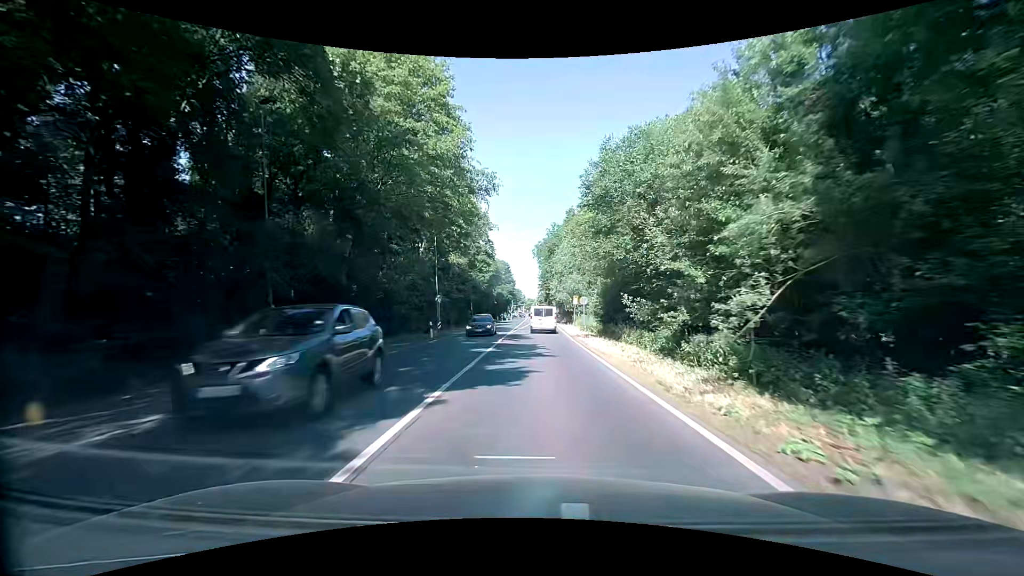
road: secondary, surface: asphalt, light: Day
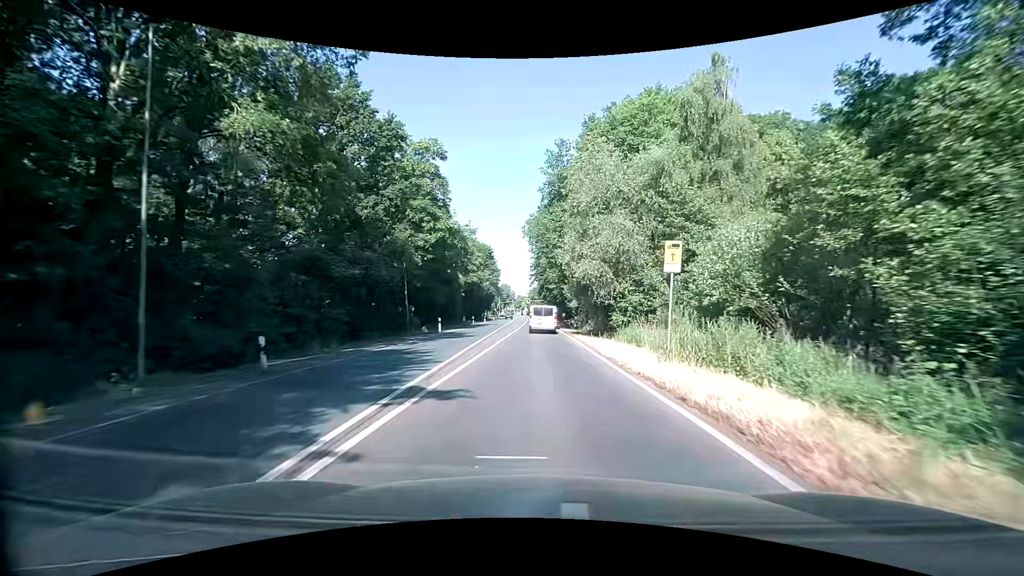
(-0.1, +38.6) m; 0°
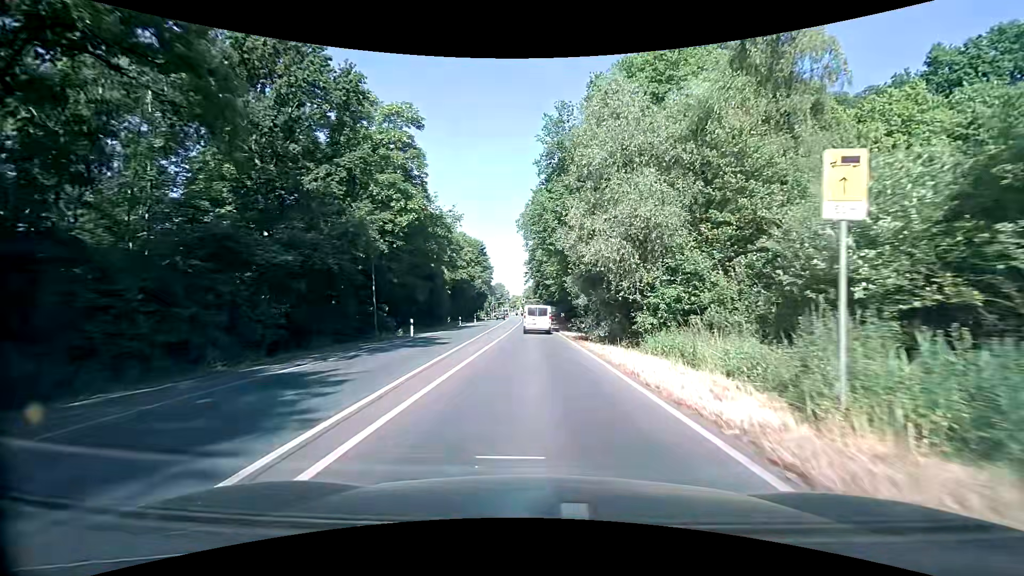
(+0.1, +7.8) m; +1°
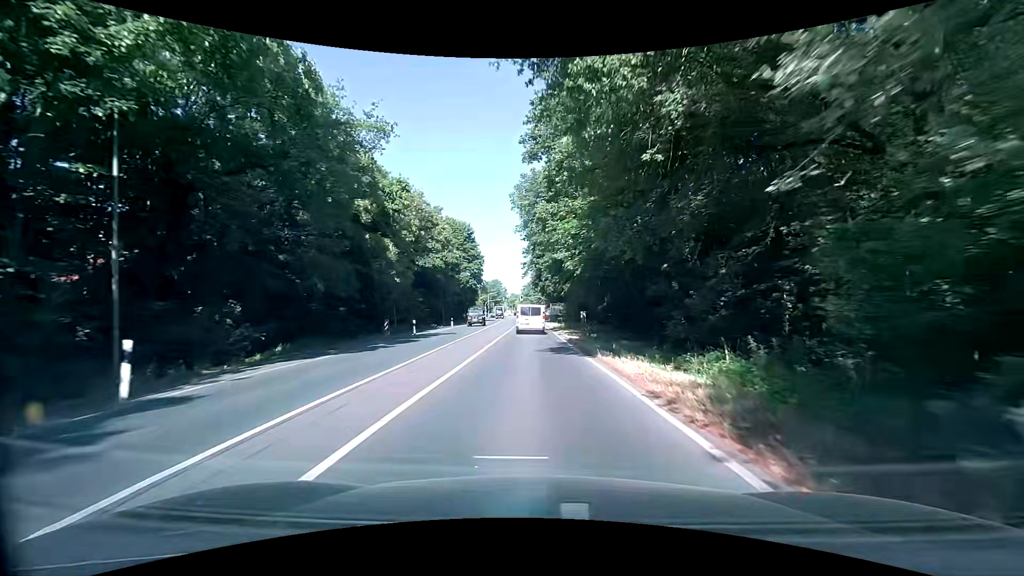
(-0.1, +23.1) m; 0°
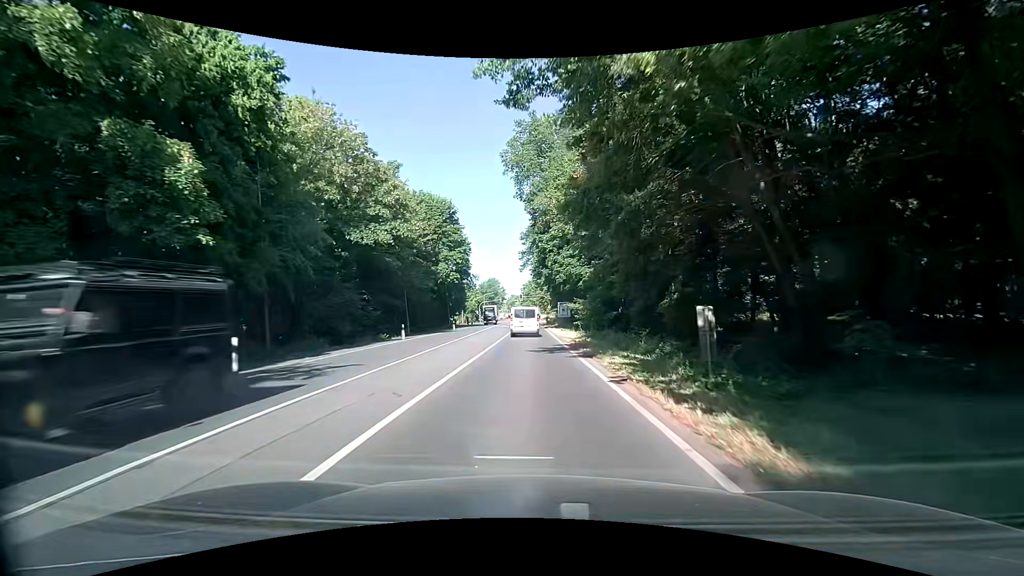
(-0.1, +22.5) m; -1°
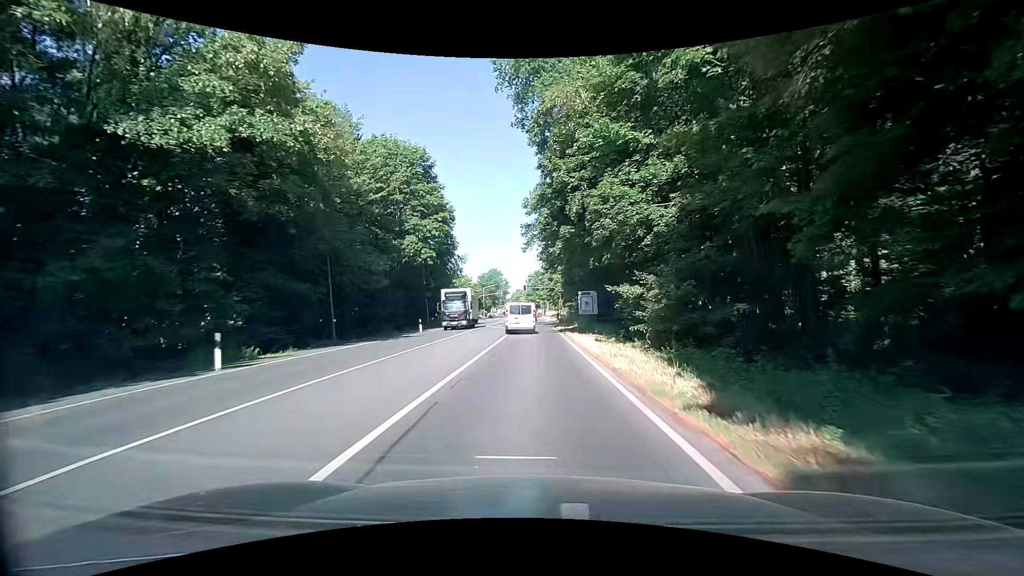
(+0.1, +21.7) m; -1°
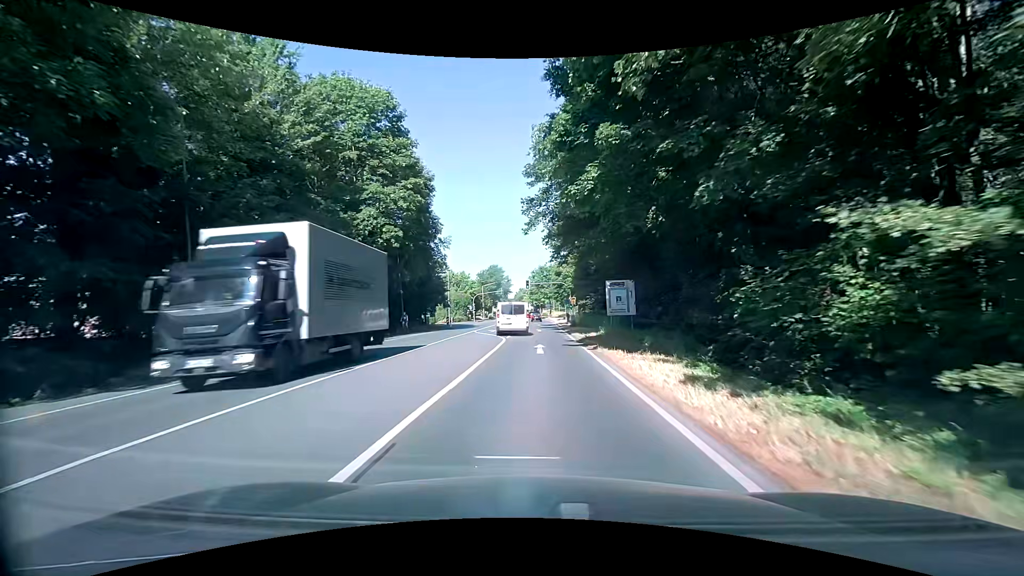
(-0.1, +13.8) m; -1°
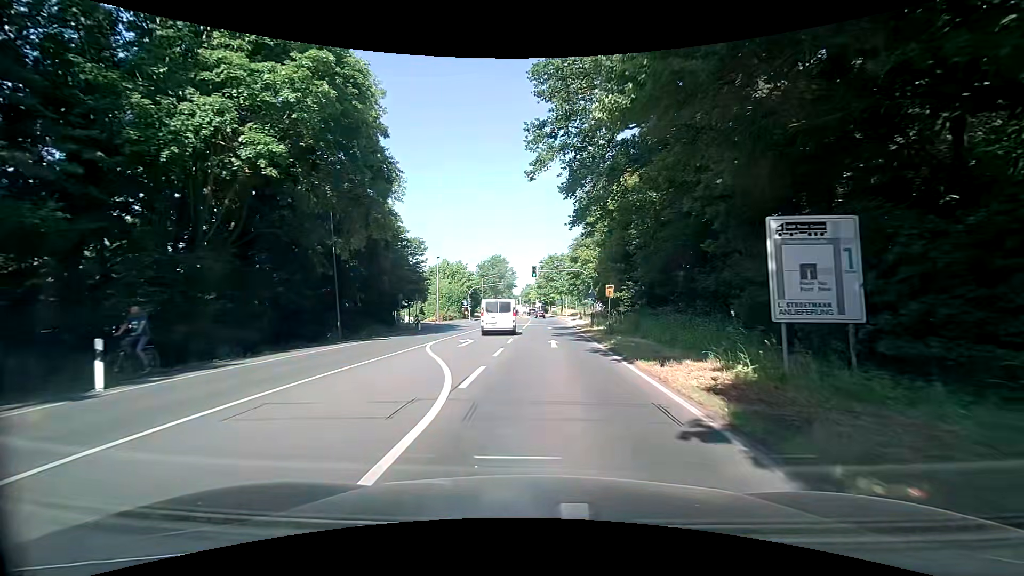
(0.0, +18.0) m; -1°
